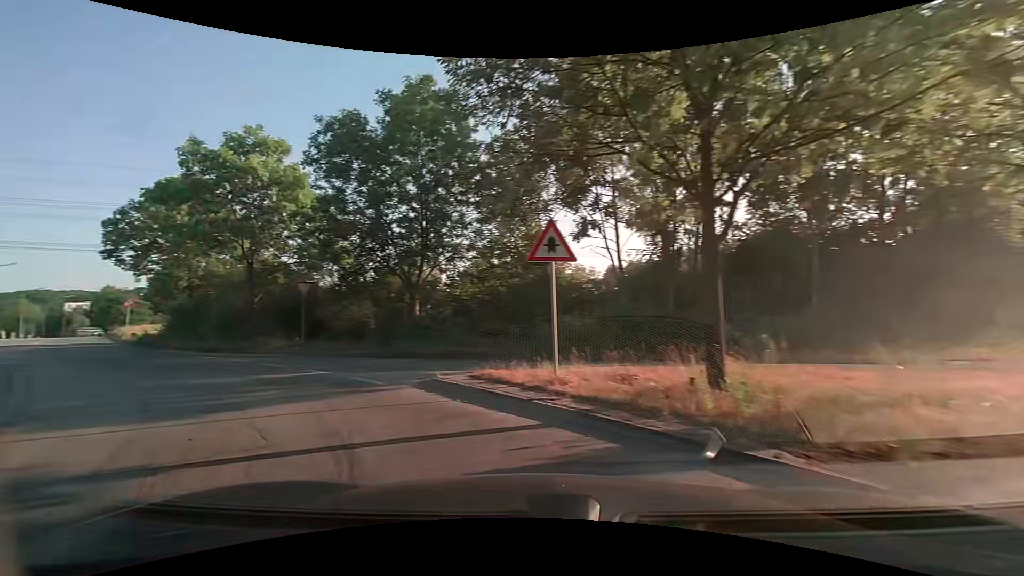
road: secondary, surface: asphalt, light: Day
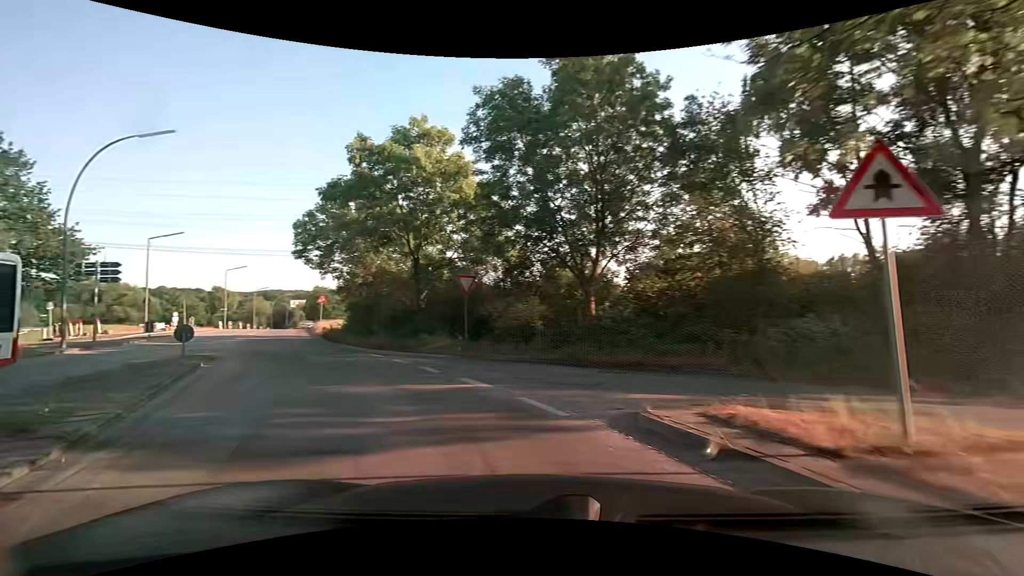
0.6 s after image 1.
(-0.5, +3.4) m; -19°
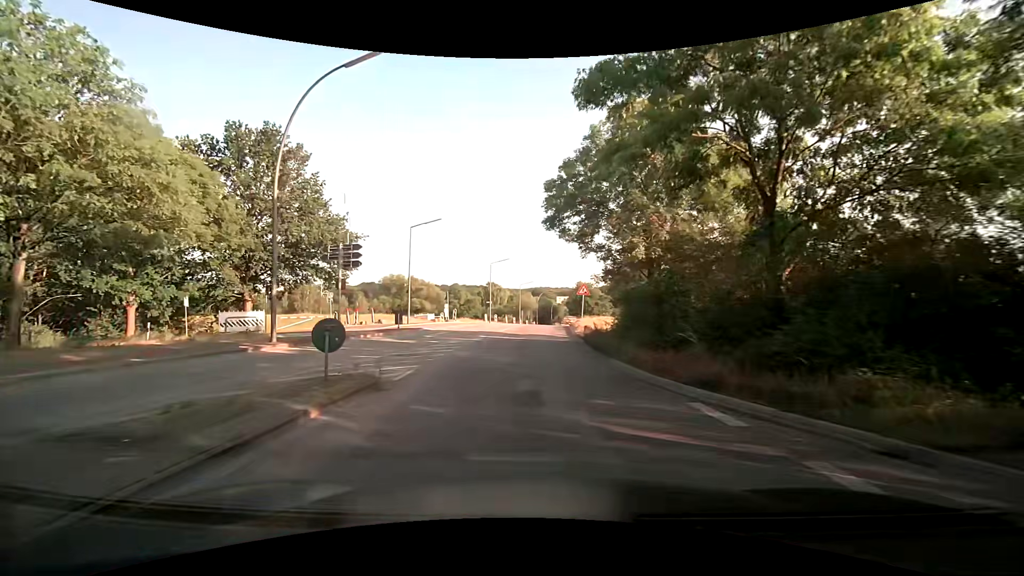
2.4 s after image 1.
(-3.6, +10.7) m; -30°
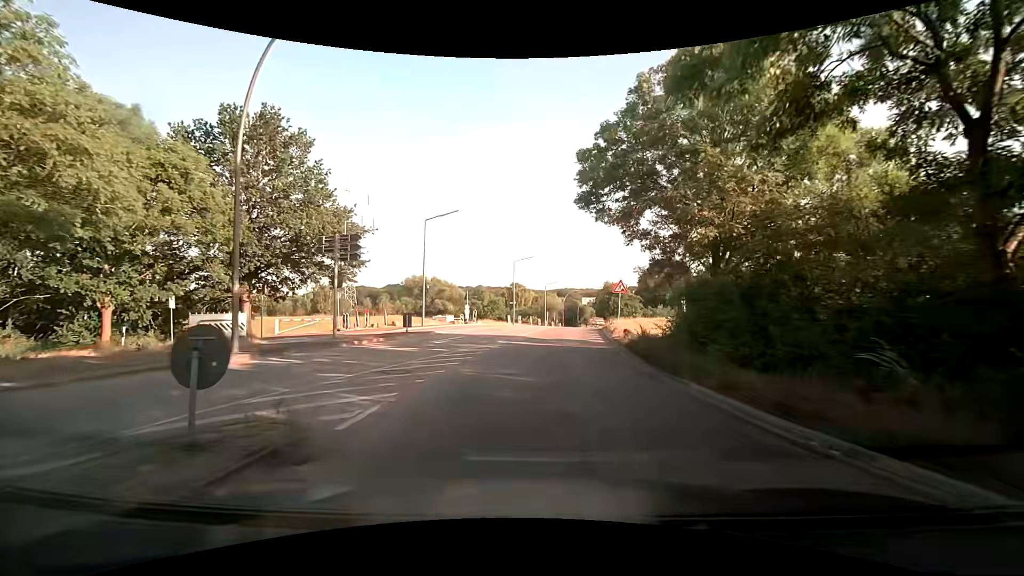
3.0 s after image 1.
(-0.1, +4.2) m; -2°
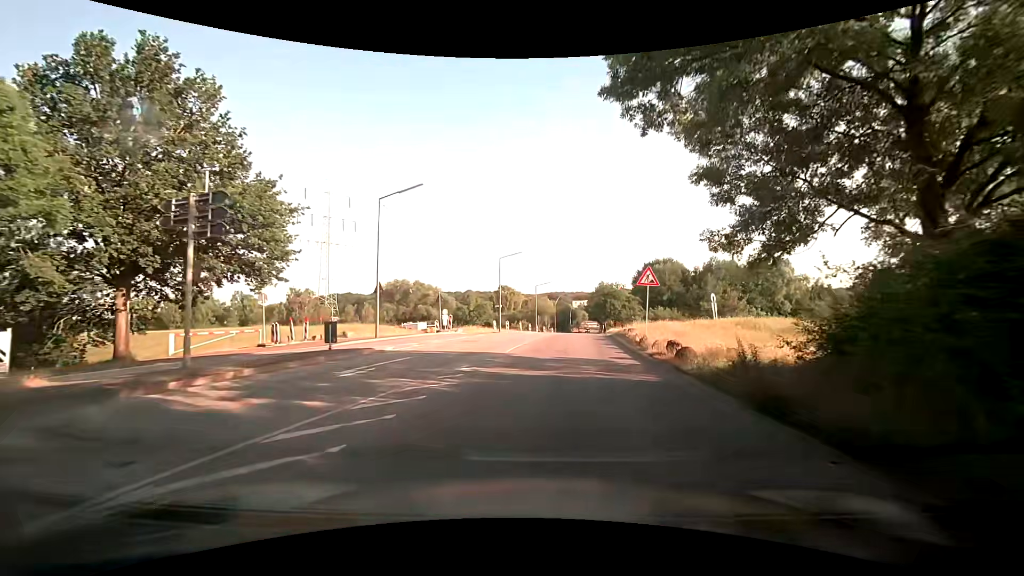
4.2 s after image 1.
(-0.1, +9.1) m; +1°
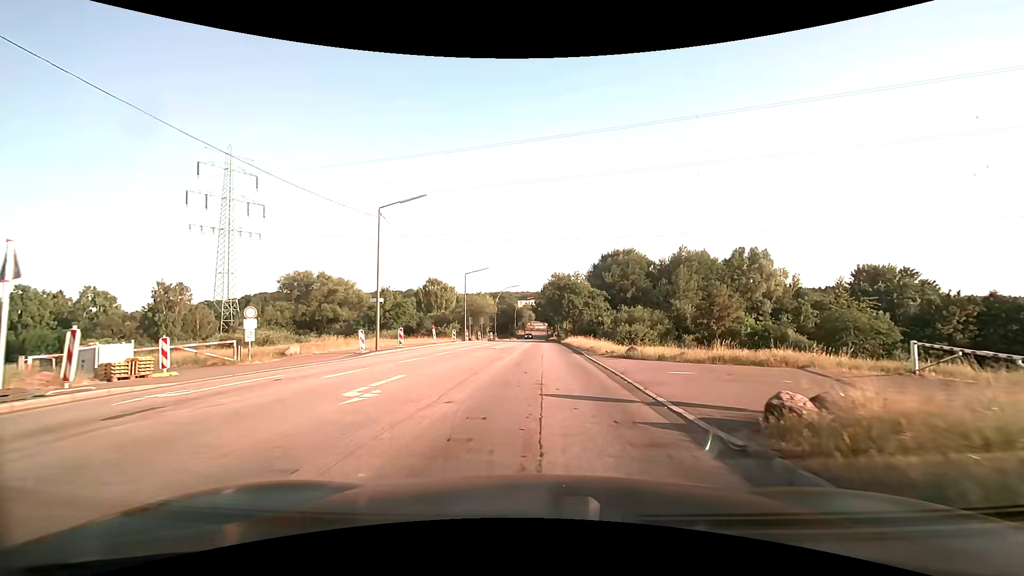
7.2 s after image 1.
(+1.7, +27.0) m; +6°
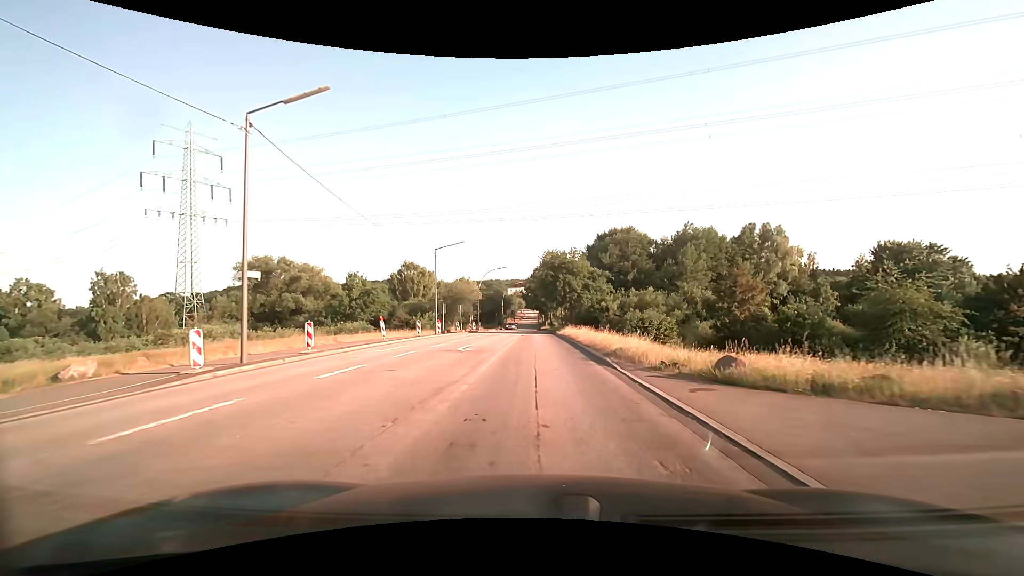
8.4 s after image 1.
(+0.1, +12.5) m; +1°
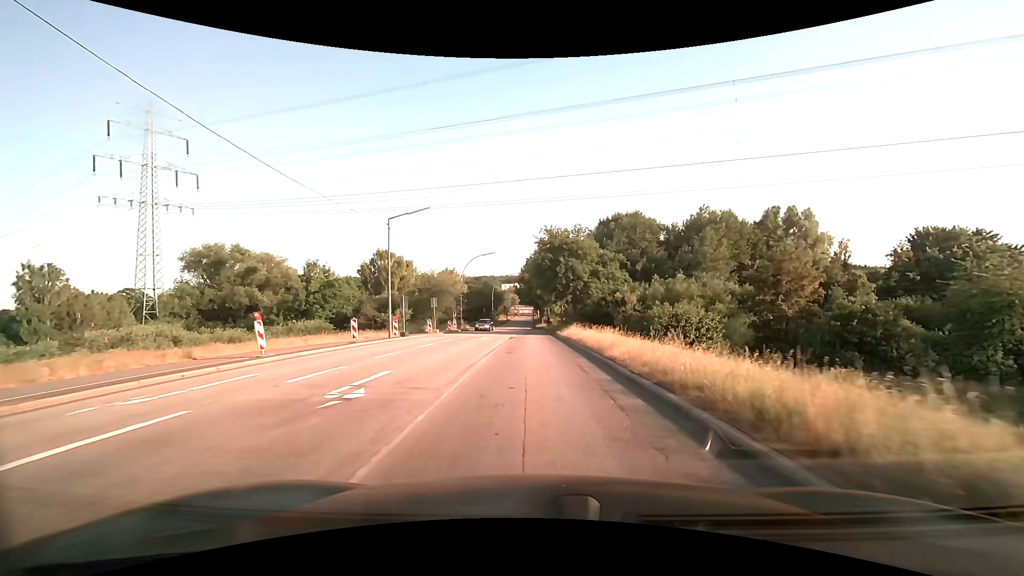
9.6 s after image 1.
(+0.1, +13.5) m; +1°
(0, +10) (0, +20) (0, +30) (0, +40) (0, +50) (-1, +60) (-1, +70) (-1, +80) (-2, +90) (-2, +100) m
